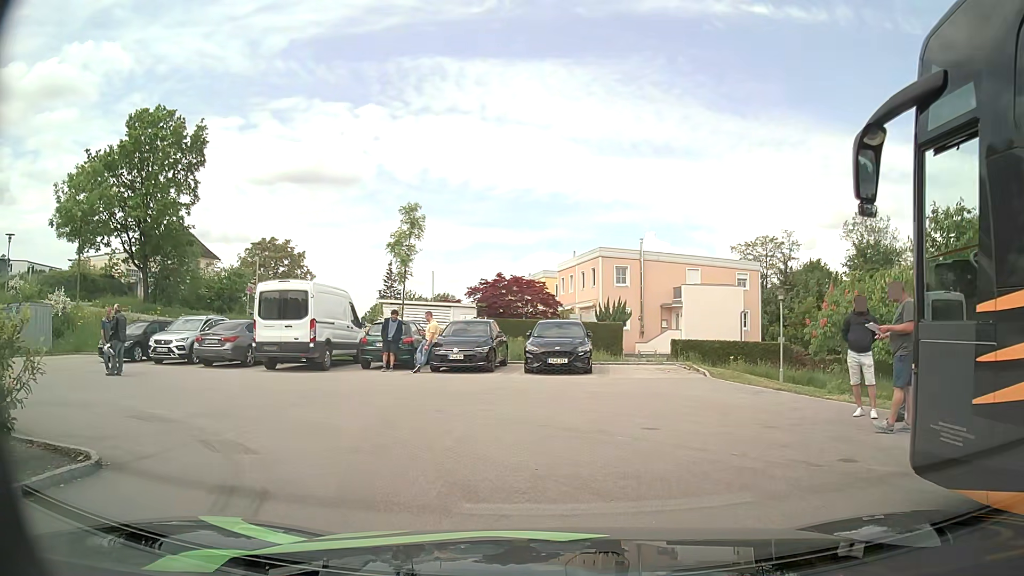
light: Day
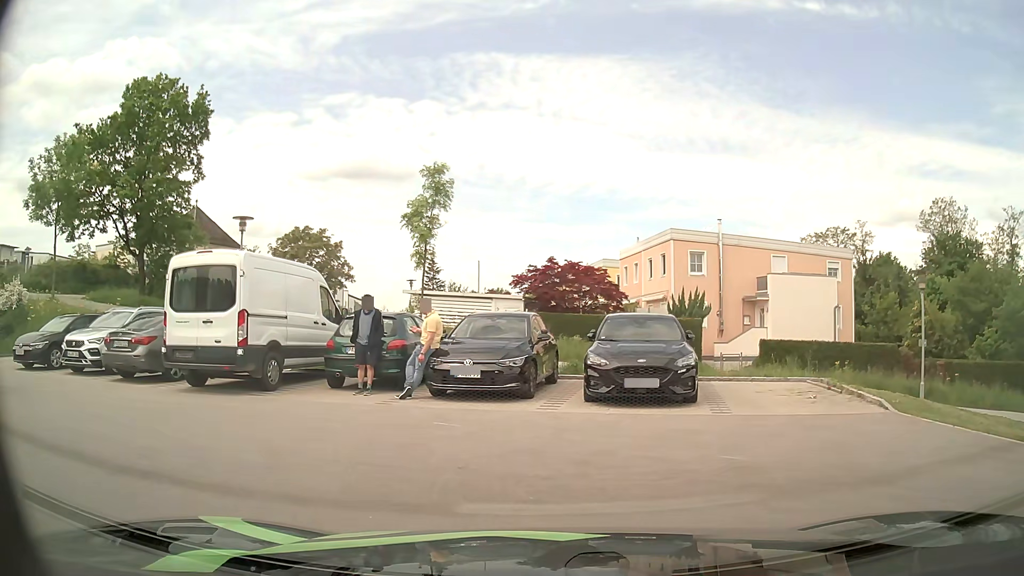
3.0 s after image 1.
(-0.2, +7.3) m; -6°
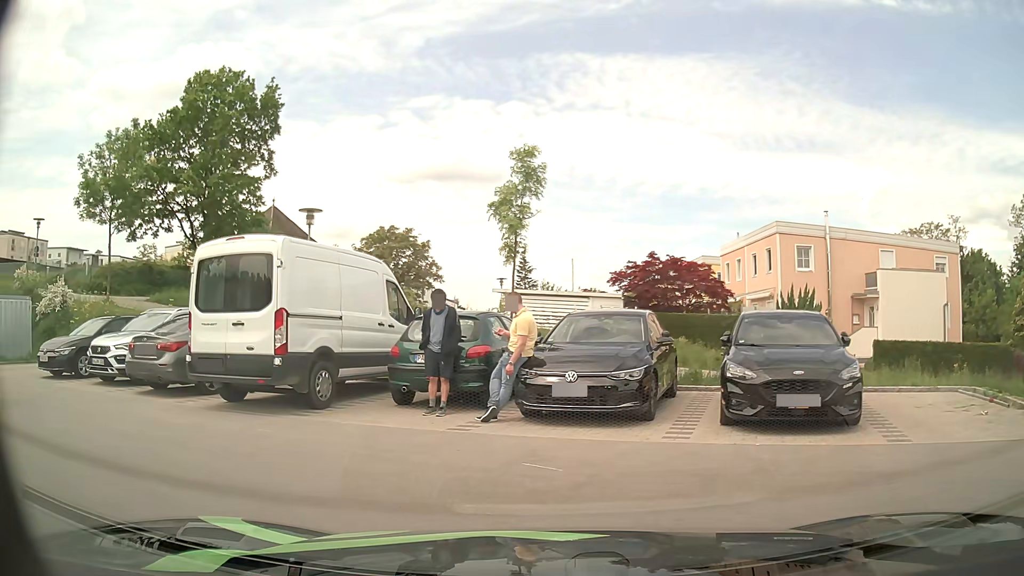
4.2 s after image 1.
(-0.1, +2.5) m; -7°
